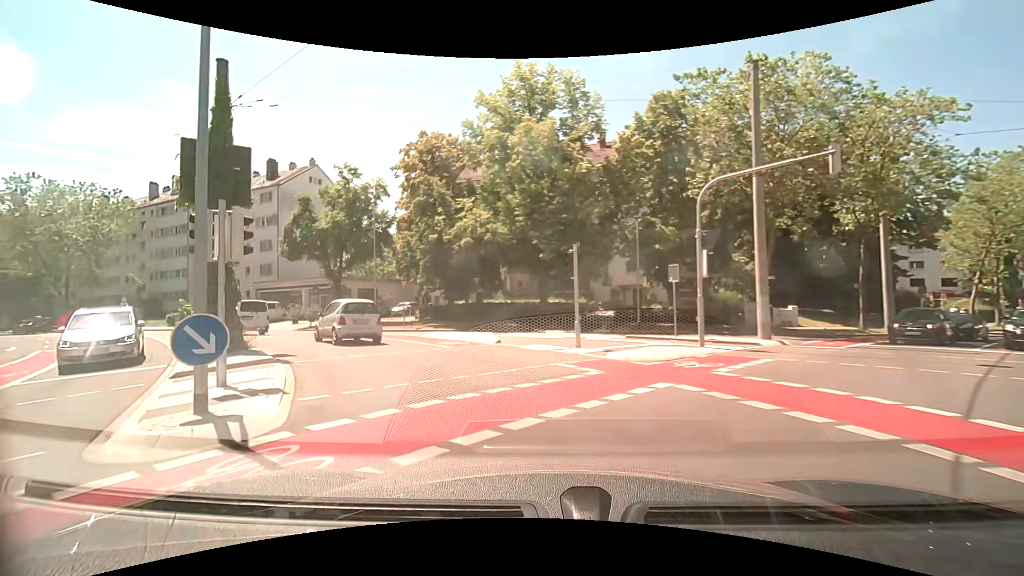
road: secondary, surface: asphalt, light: Day
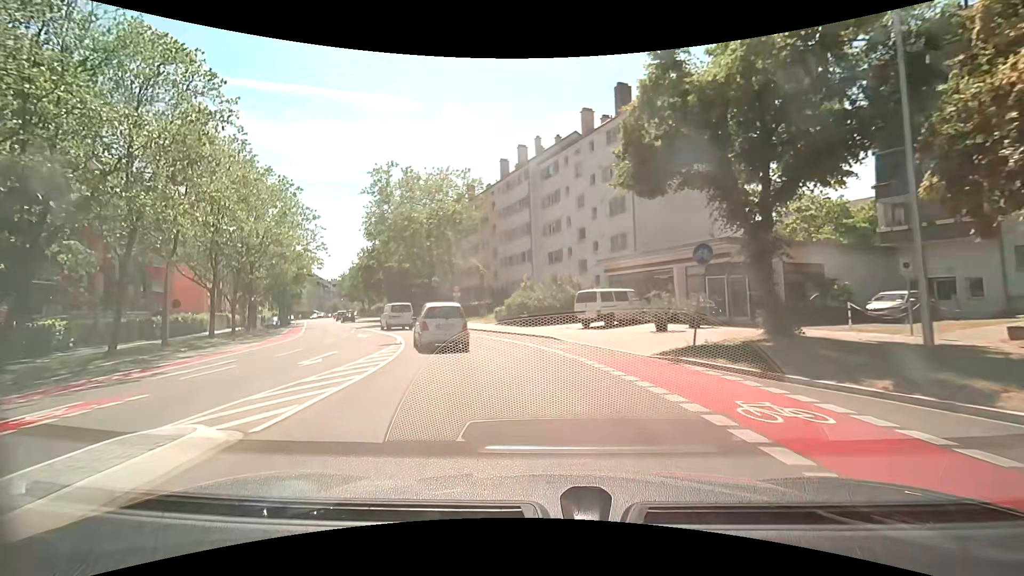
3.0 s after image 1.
(-9.5, +22.1) m; -41°
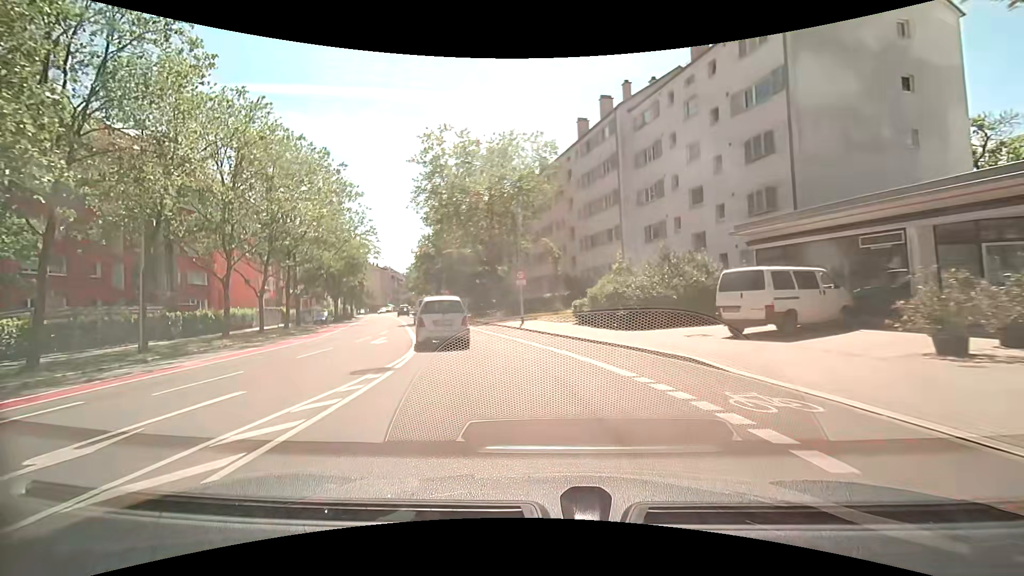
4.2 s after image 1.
(-0.9, +10.7) m; -10°
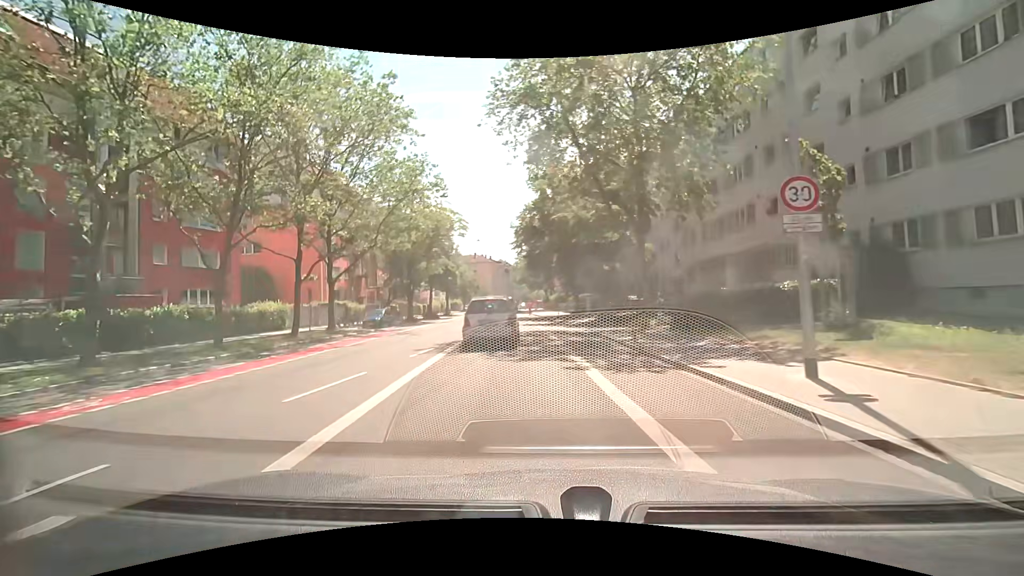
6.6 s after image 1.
(-2.8, +21.2) m; -13°
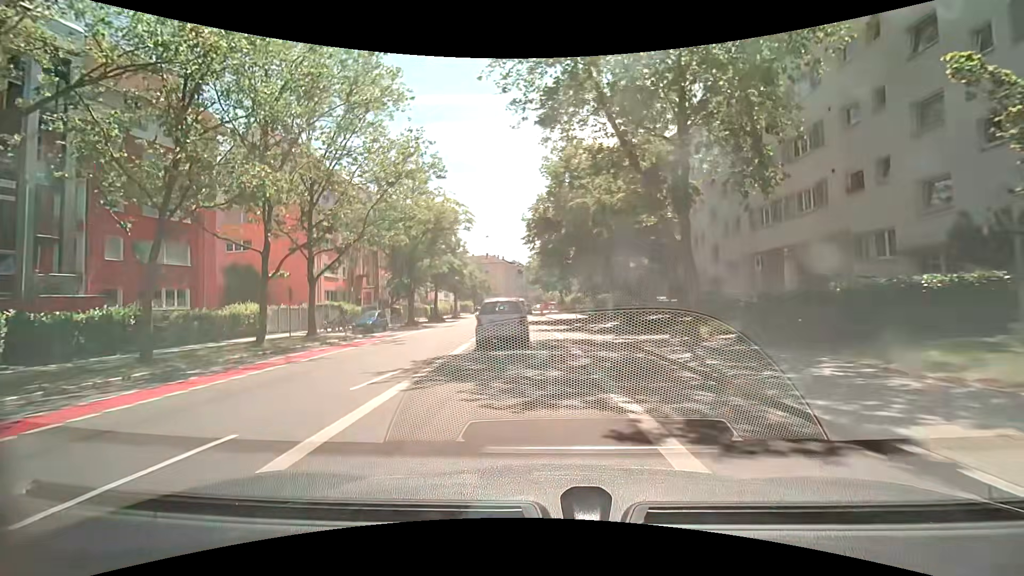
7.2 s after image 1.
(-0.1, +5.2) m; -2°
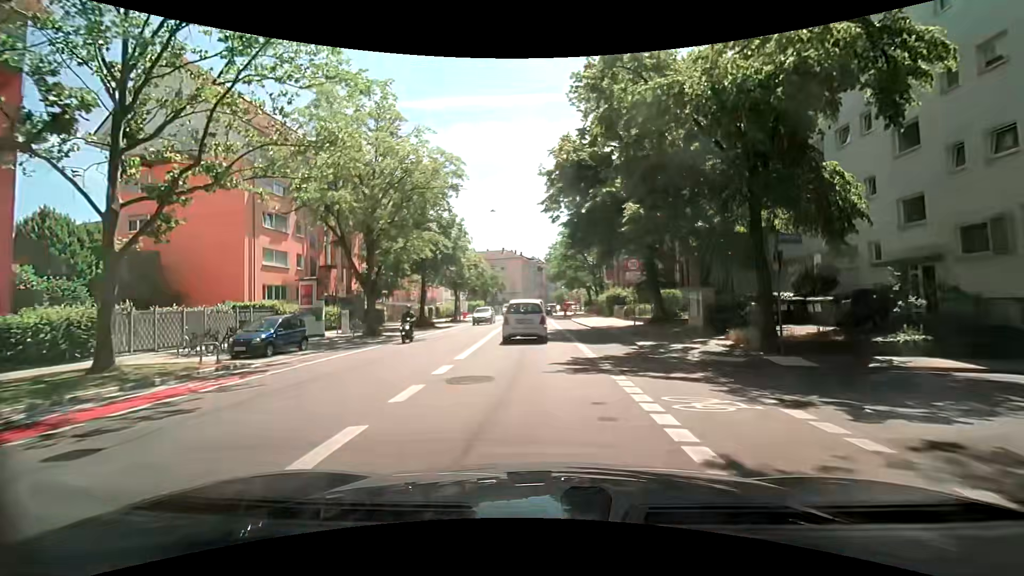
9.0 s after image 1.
(-0.4, +15.8) m; -1°
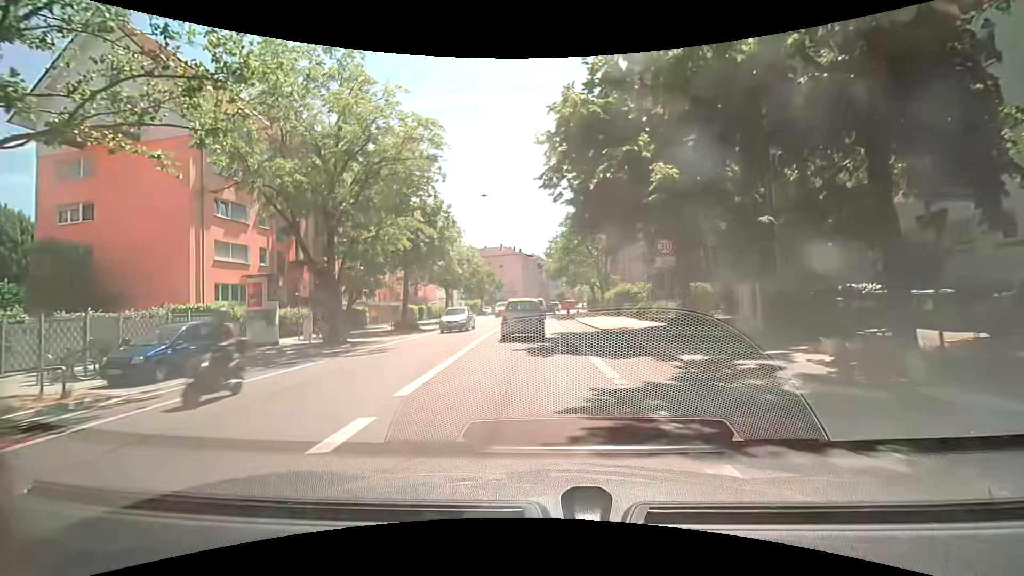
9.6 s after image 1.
(0.0, +5.5) m; -1°
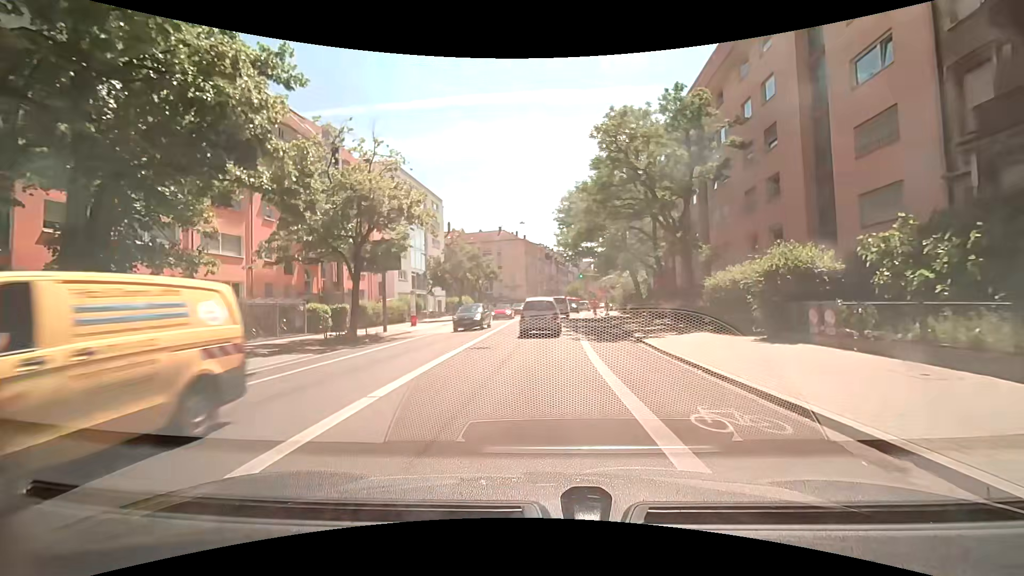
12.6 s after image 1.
(-0.3, +27.3) m; -1°
